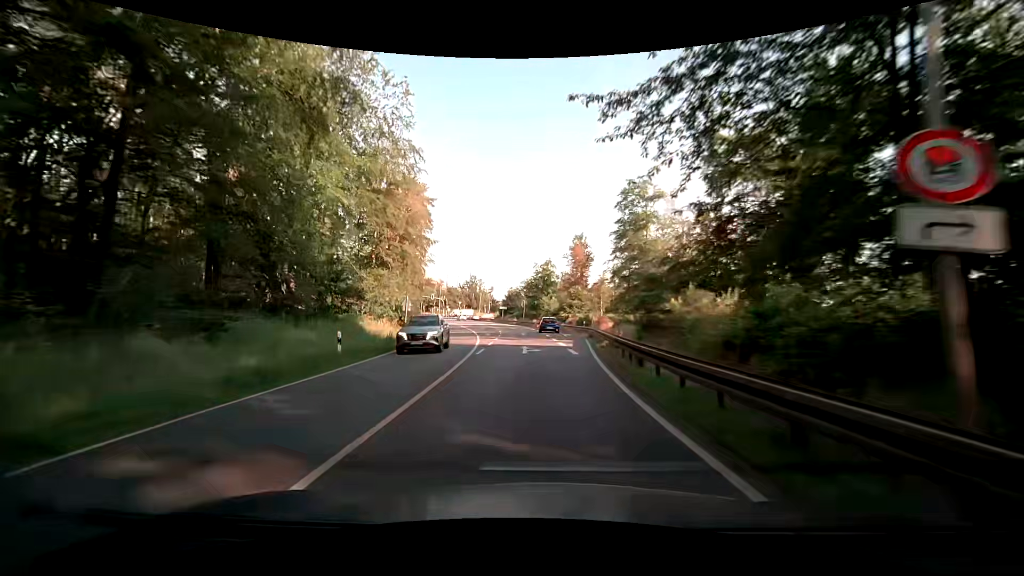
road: primary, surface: asphalt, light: Day
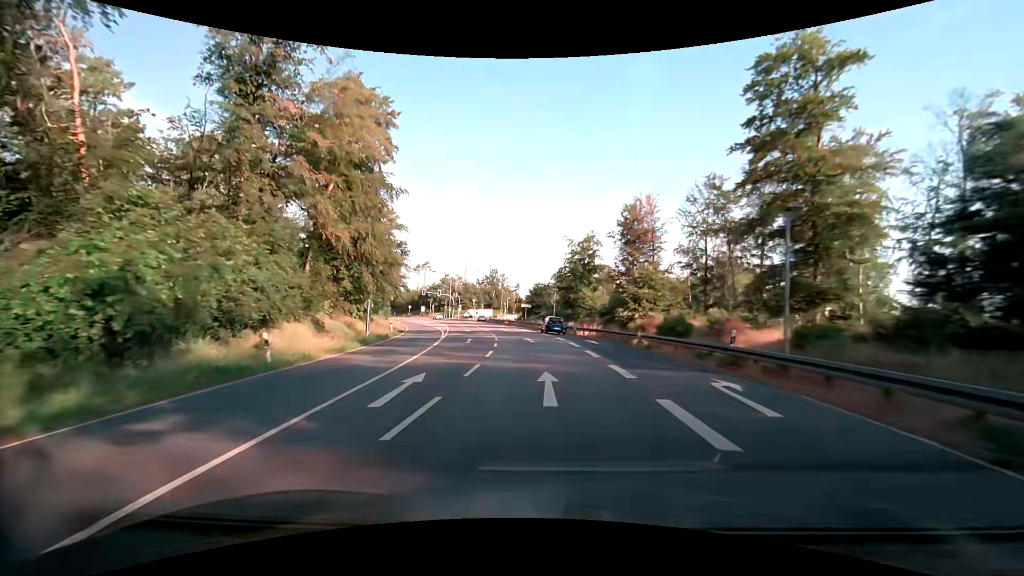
(-0.7, +31.9) m; -3°
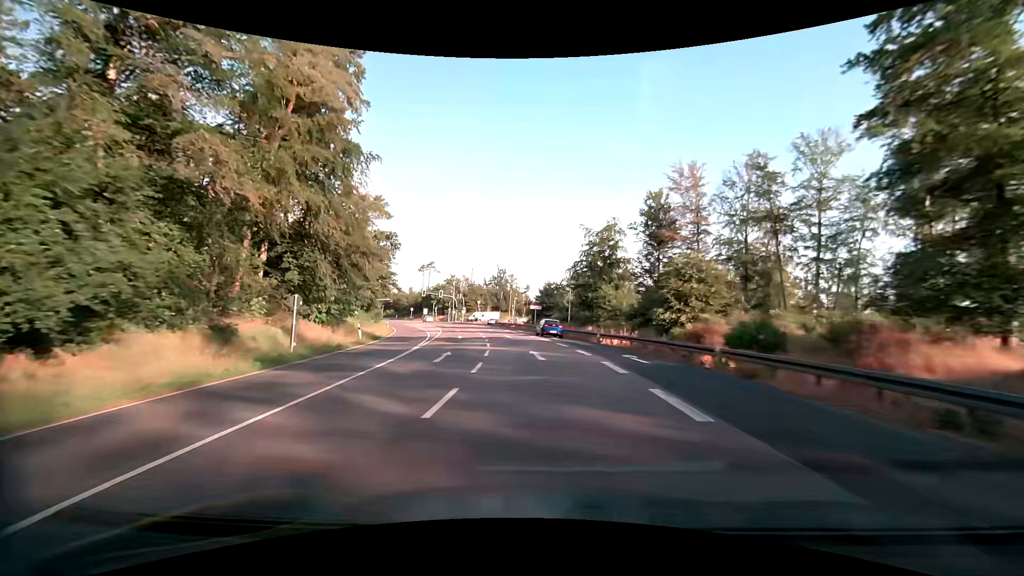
(-0.1, +10.6) m; -1°
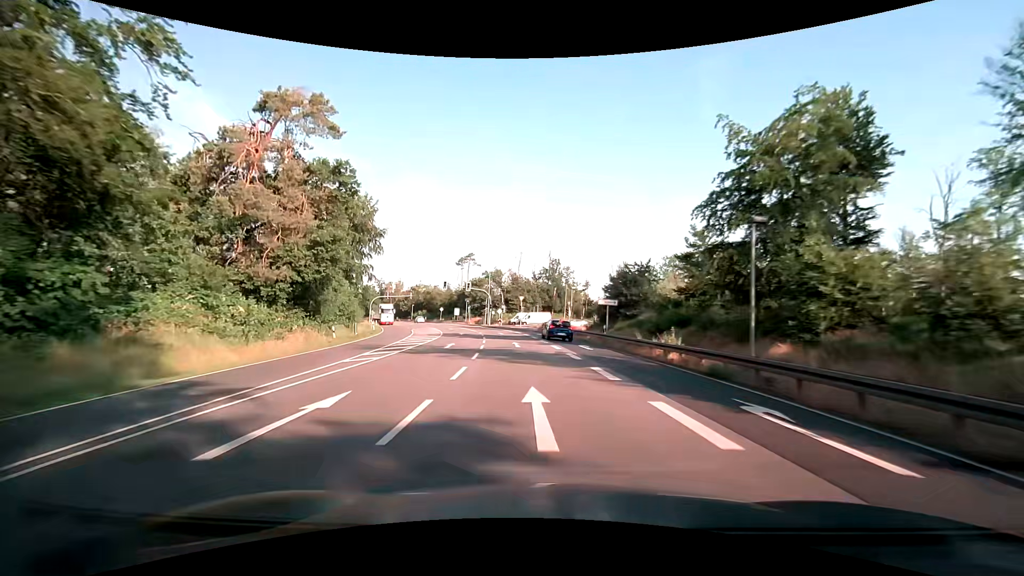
(-1.6, +31.8) m; -6°
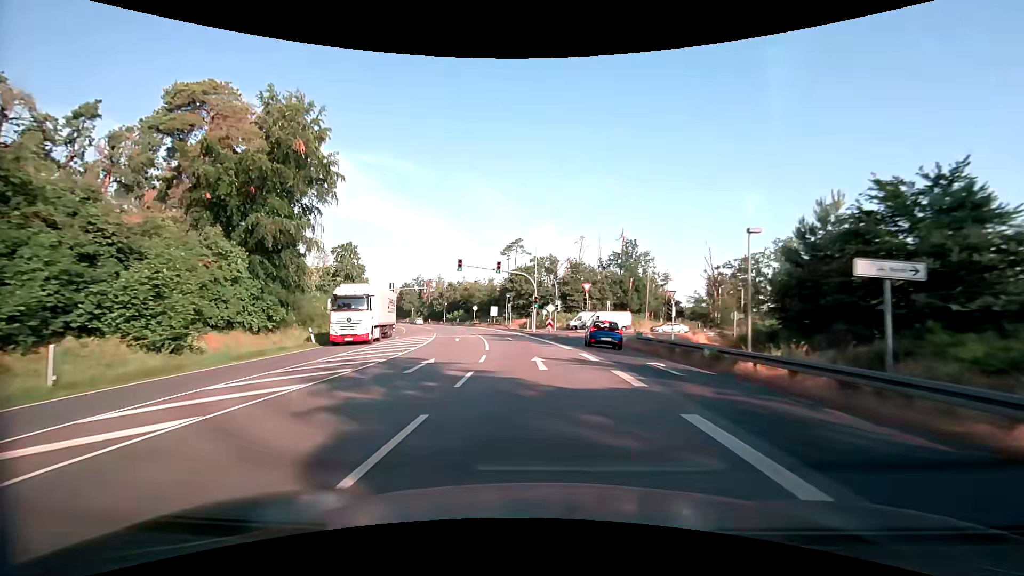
(-1.8, +31.7) m; -7°
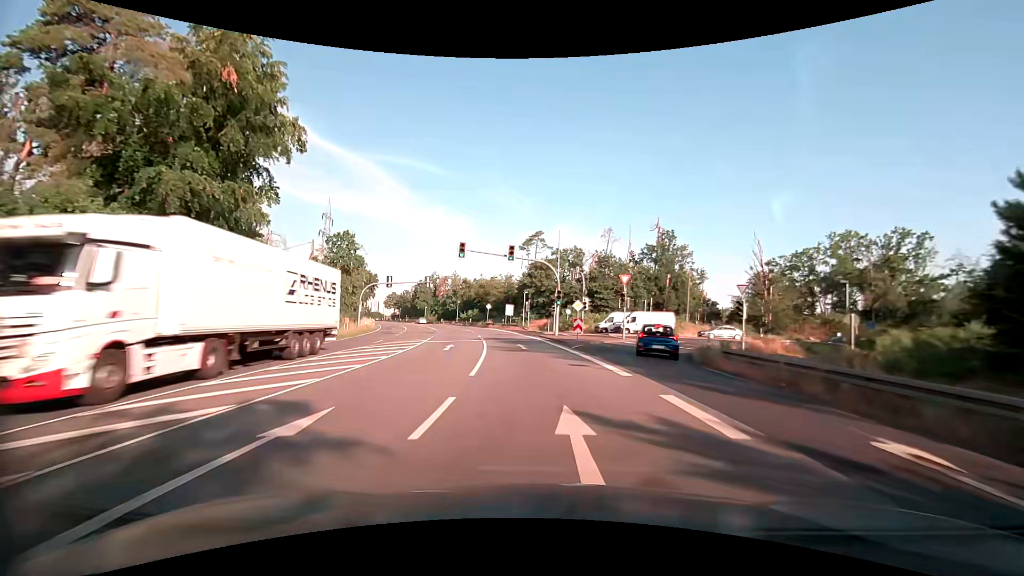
(-0.2, +10.6) m; -2°
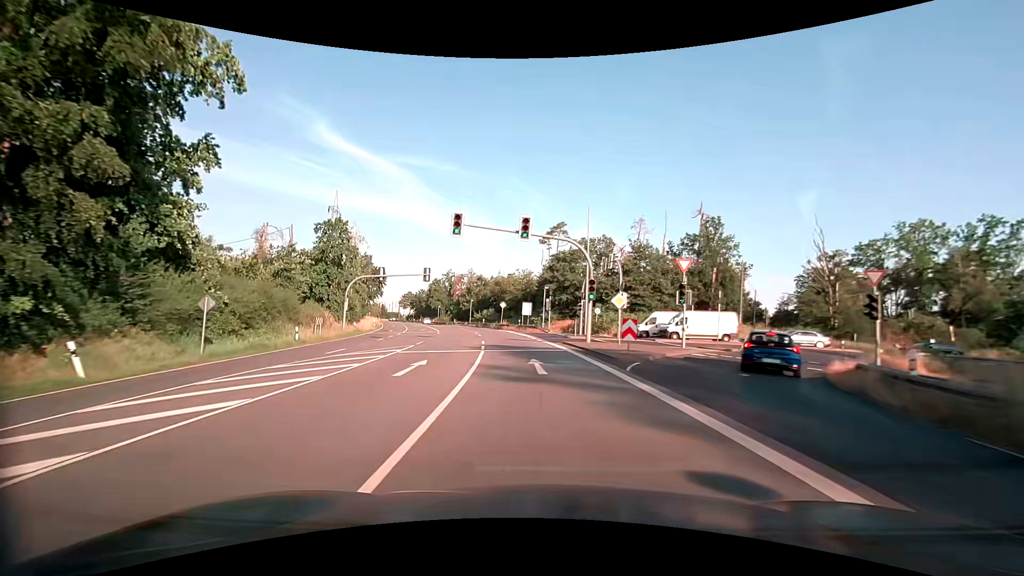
(-0.2, +10.6) m; -2°
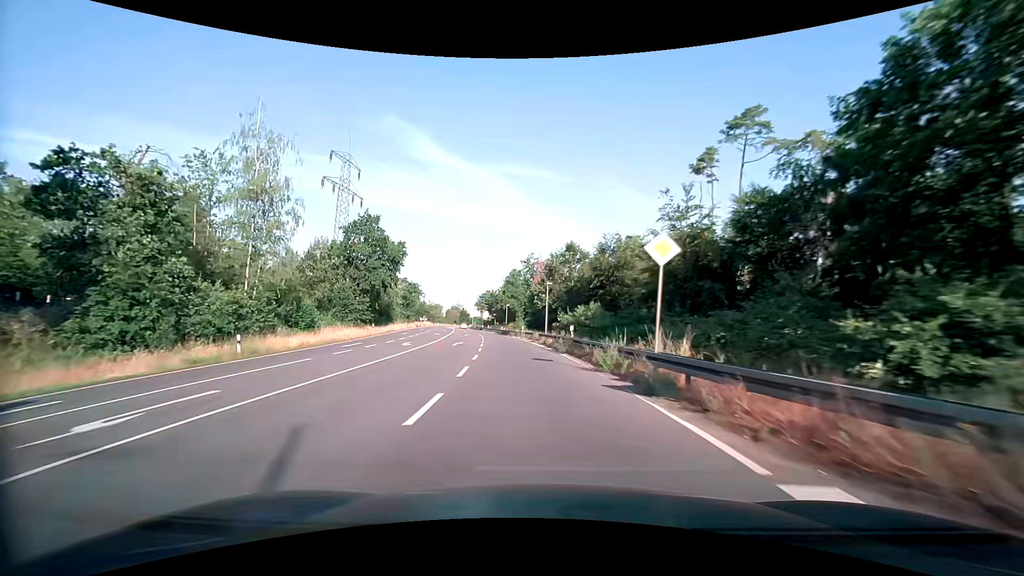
(-5.3, +52.5) m; -11°
(0, +10) (-1, +20) (-2, +30) (-3, +40) (-4, +50) (-5, +60) (-7, +70) (-9, +79) (-11, +89) (-13, +99) m
